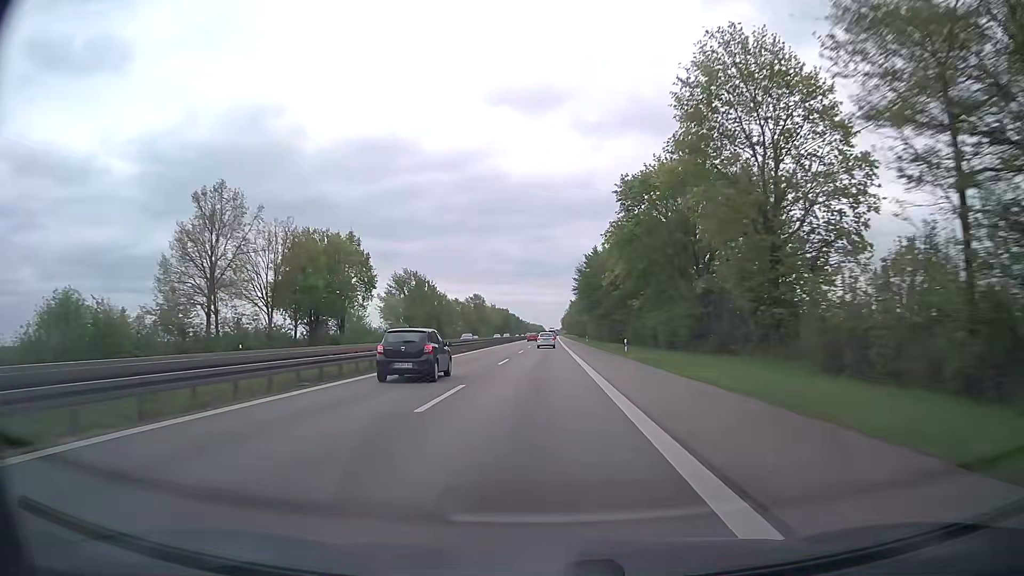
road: trunk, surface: asphalt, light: Day
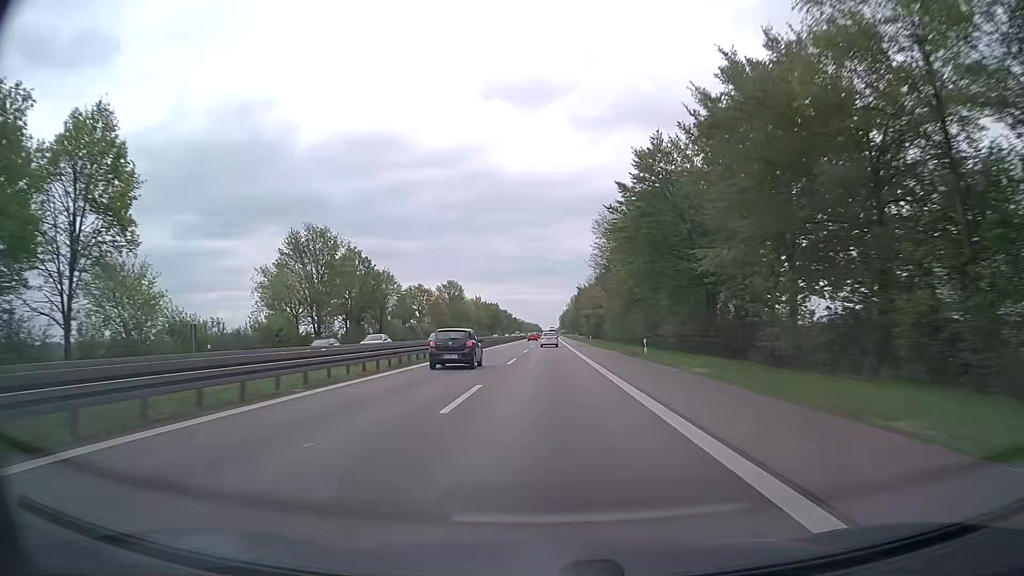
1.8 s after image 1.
(0.0, +54.6) m; 0°
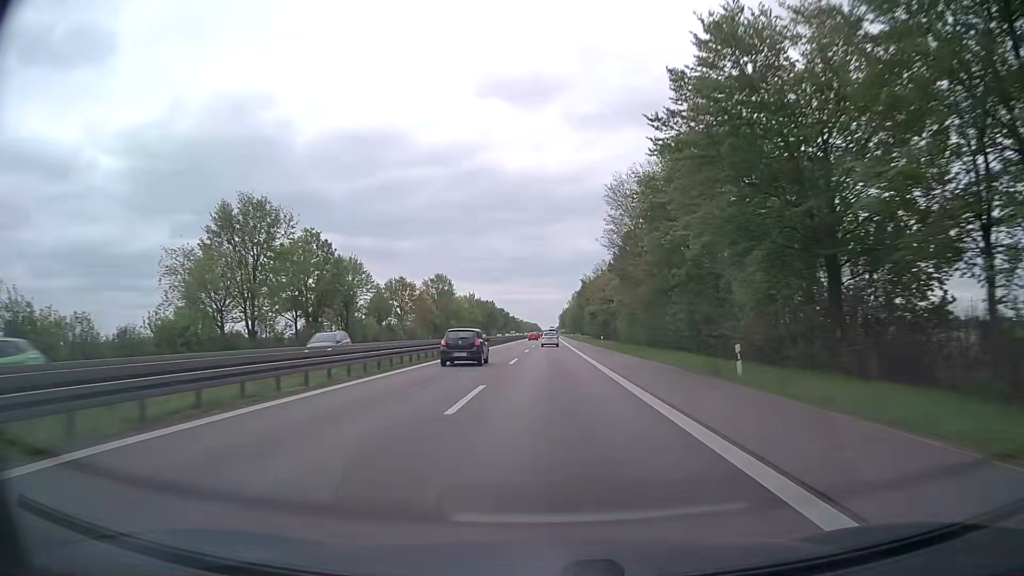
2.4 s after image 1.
(0.0, +18.2) m; 0°
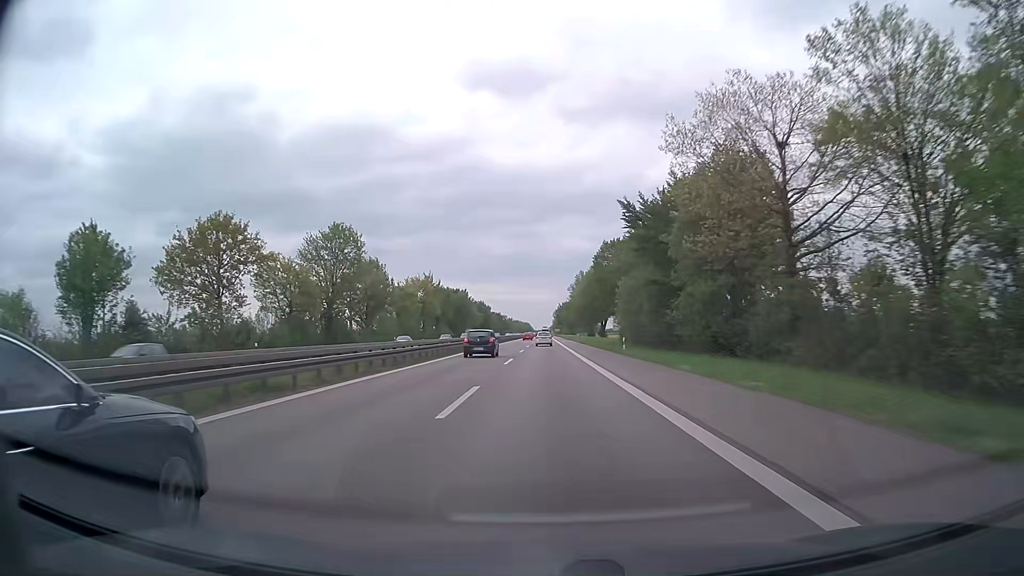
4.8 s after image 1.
(+0.6, +72.8) m; 0°
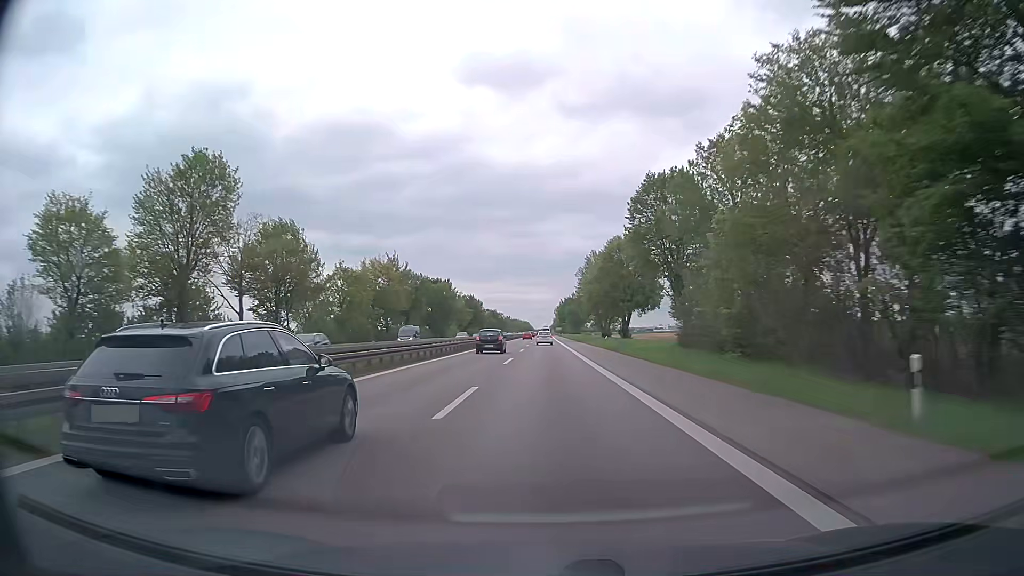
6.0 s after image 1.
(+0.1, +36.5) m; 0°
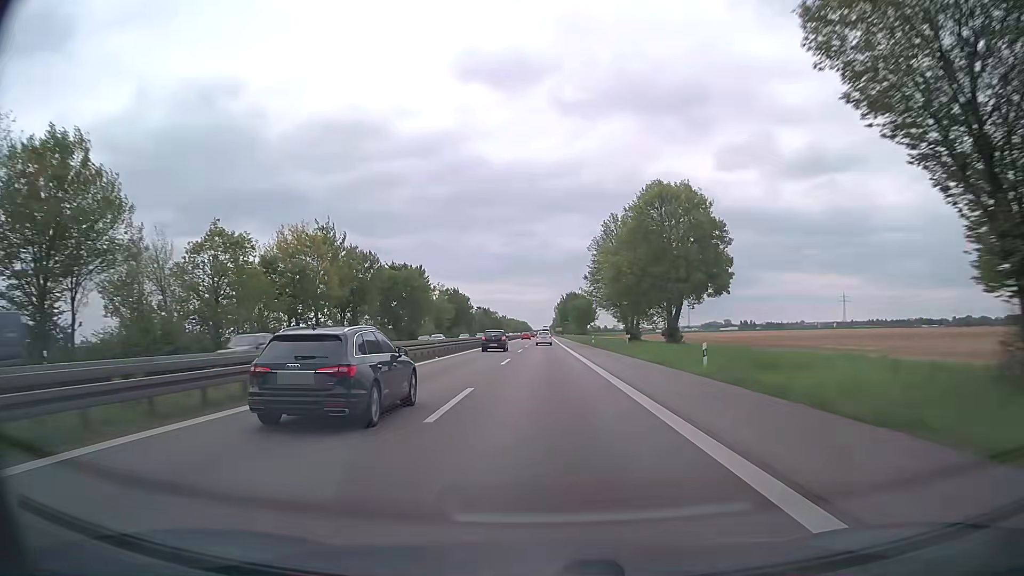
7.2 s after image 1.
(0.0, +36.4) m; 0°
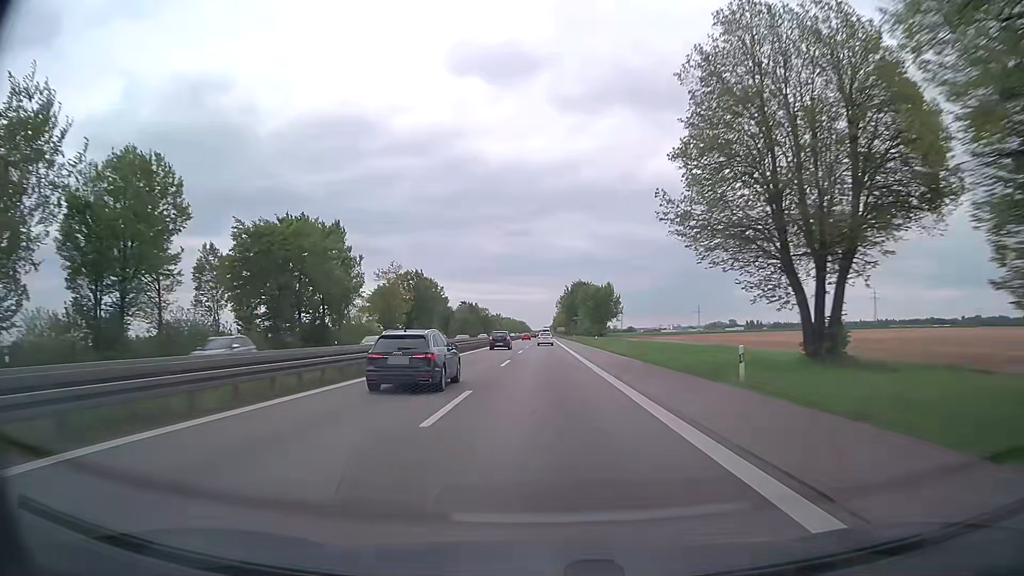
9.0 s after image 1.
(-0.1, +54.6) m; 0°
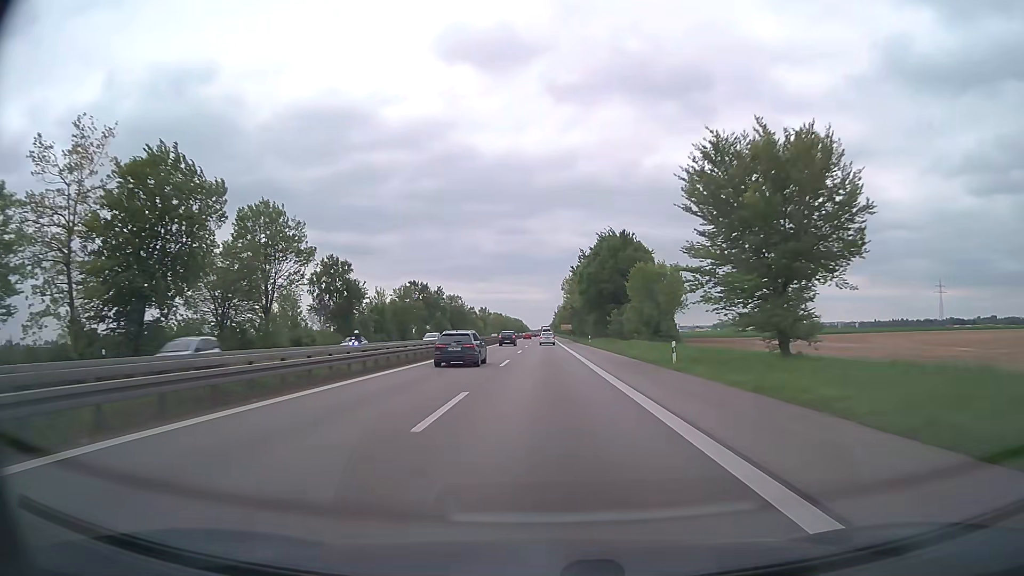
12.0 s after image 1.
(+0.2, +91.0) m; 0°
(0, +10) (0, +20) (0, +30) (0, +40) (0, +50) (0, +60) (0, +70) (0, +80) (0, +90) (0, +100) m
